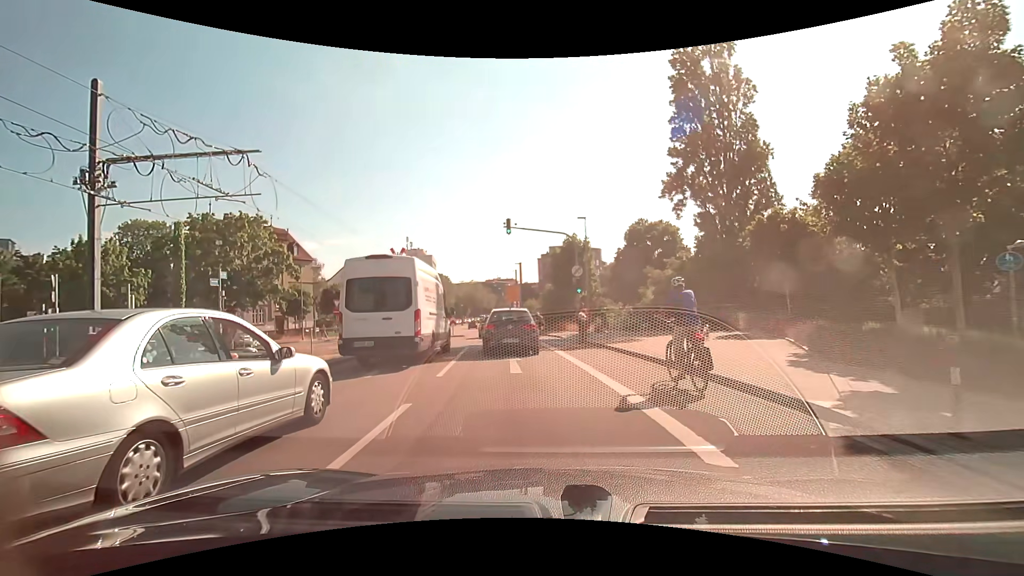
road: secondary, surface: asphalt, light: Day
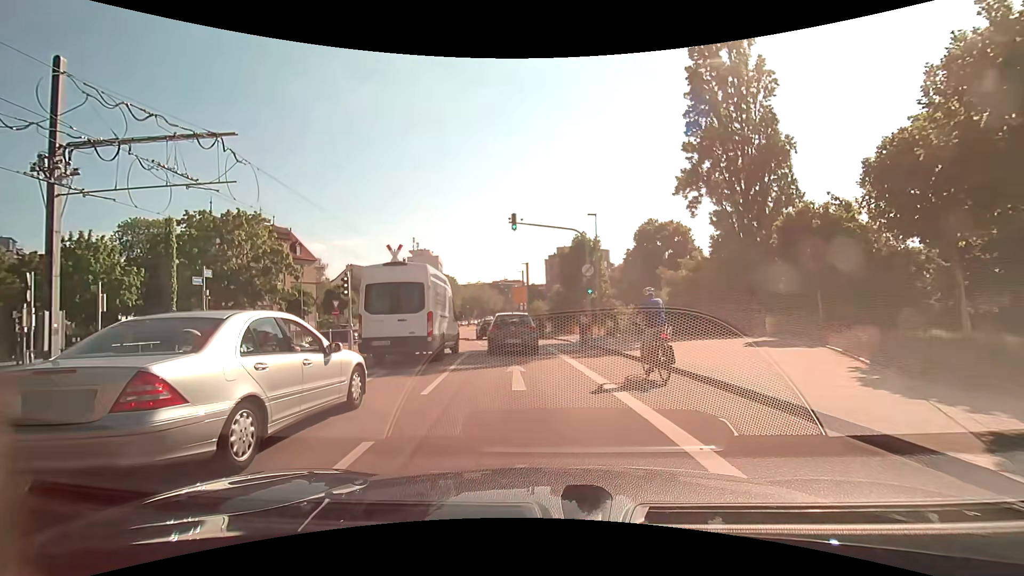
(0.0, +2.0) m; -1°
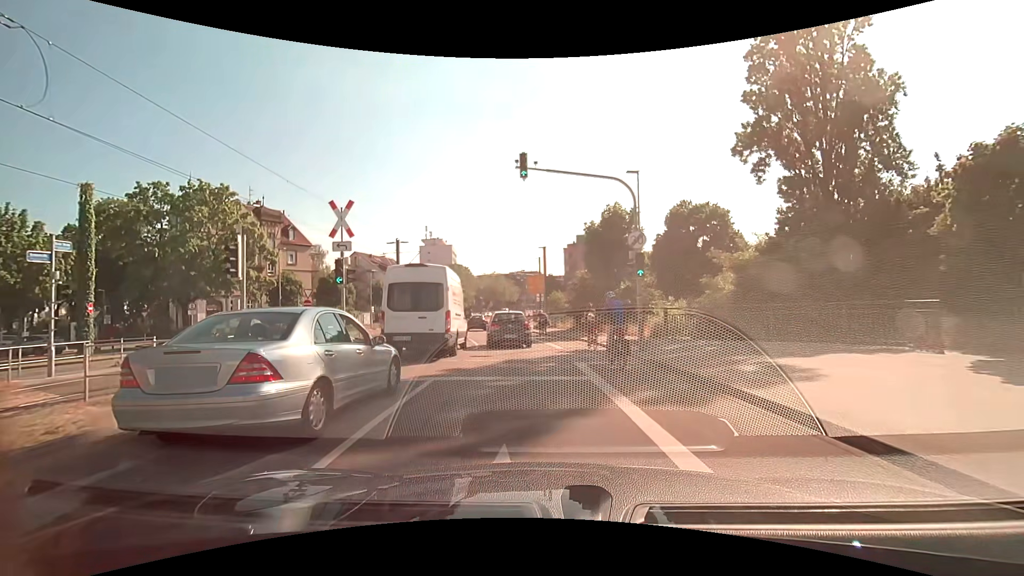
(-0.1, +8.8) m; -2°
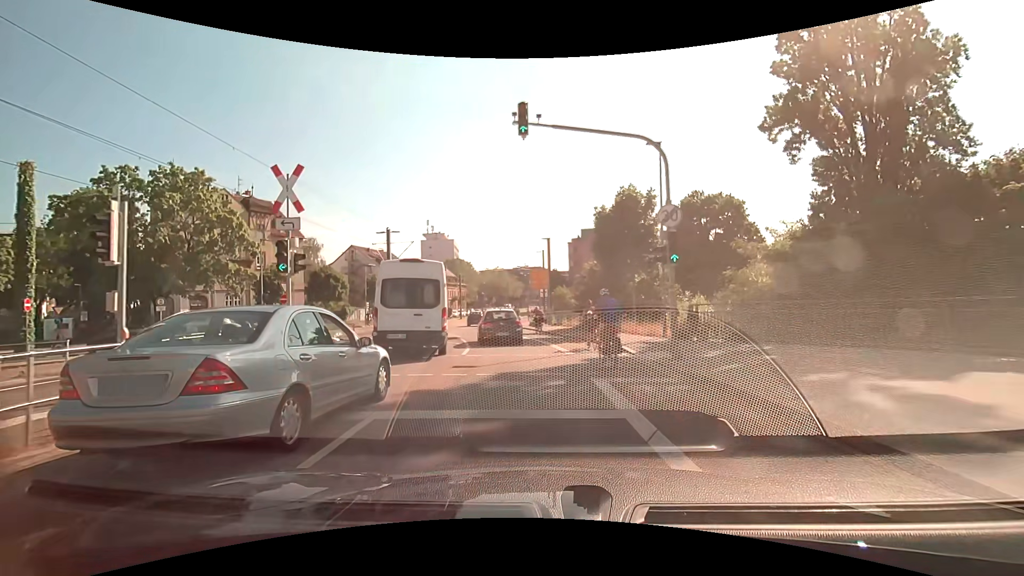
(0.0, +3.7) m; 0°
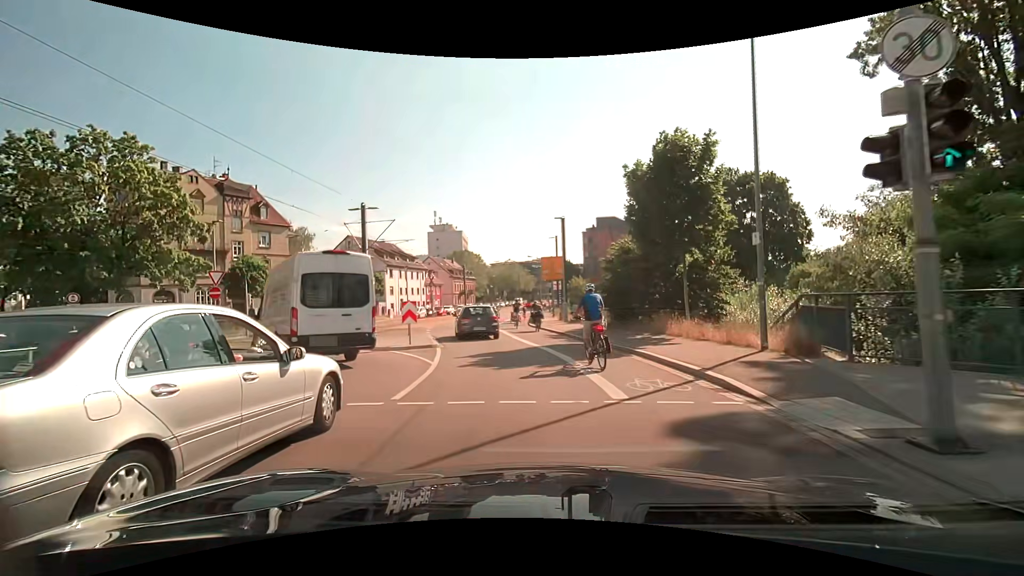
(0.0, +8.0) m; -2°
(0, +10) (-2, +20) (-4, +30) (-5, +40) (-6, +50) (-6, +60) (-6, +70) (-6, +80) (-6, +90) (-6, +100) m
